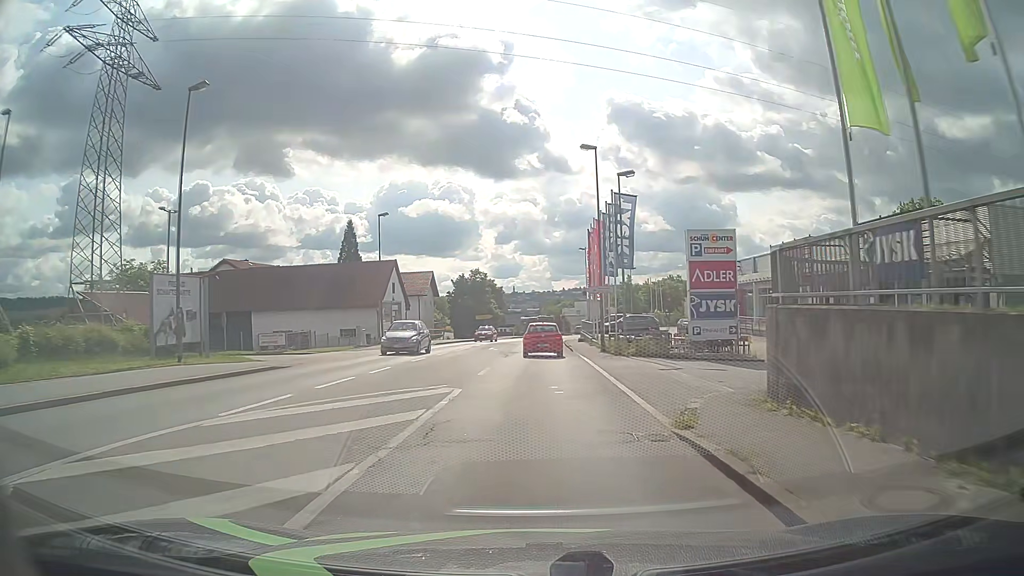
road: tertiary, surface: asphalt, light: Day
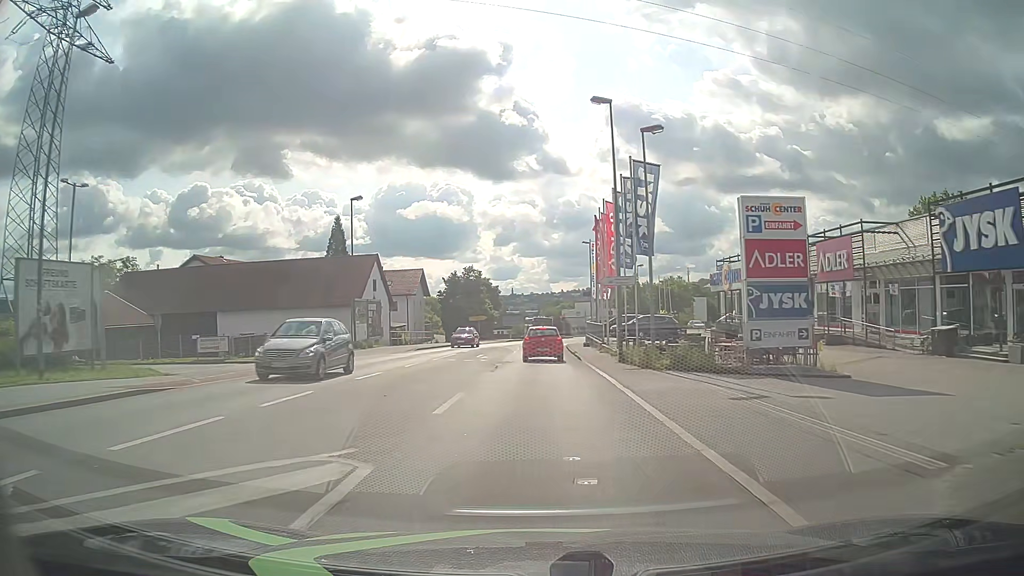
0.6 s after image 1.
(-0.1, +7.5) m; -1°
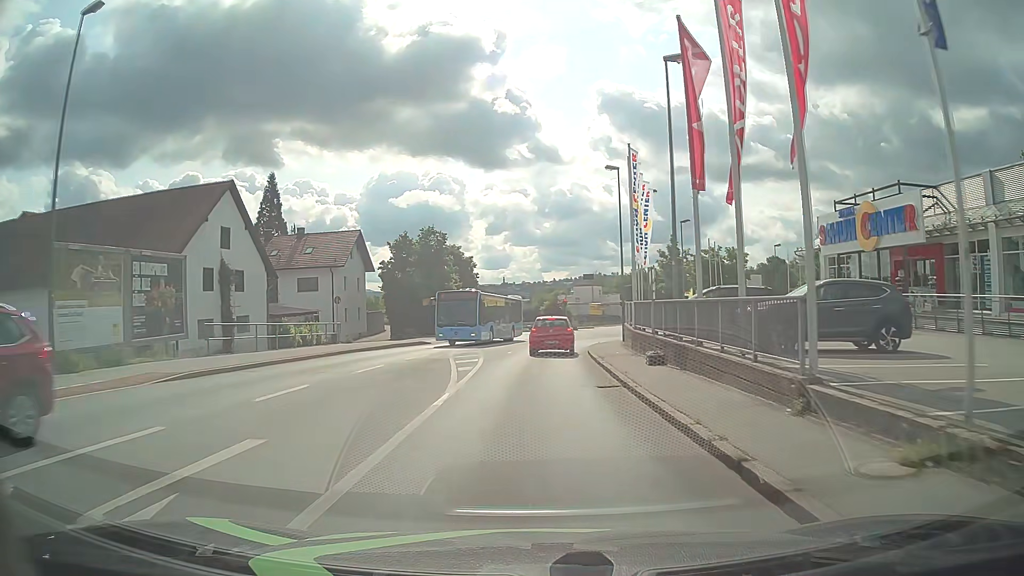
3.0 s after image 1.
(0.0, +29.0) m; 0°
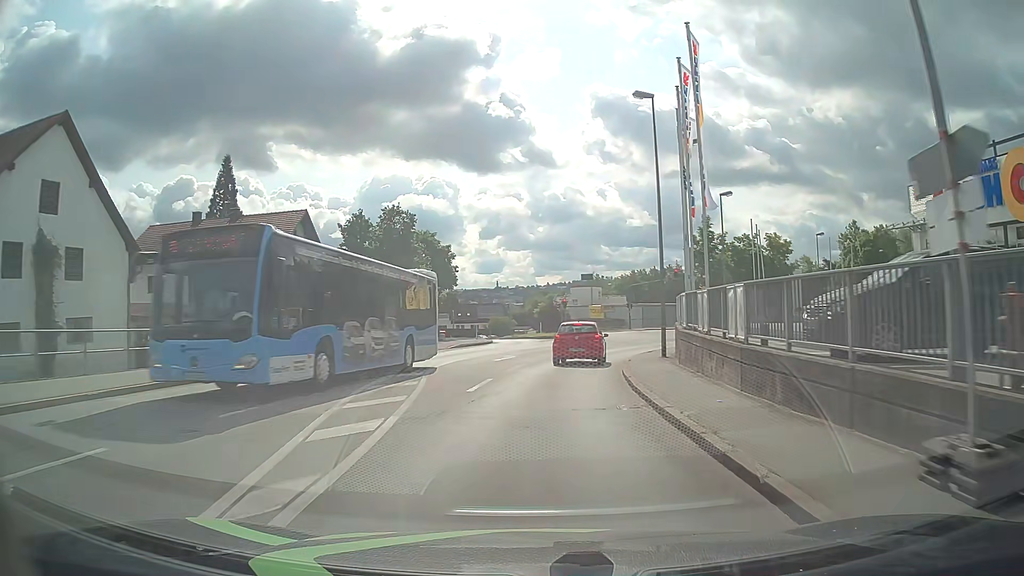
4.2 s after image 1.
(+0.1, +13.4) m; +1°
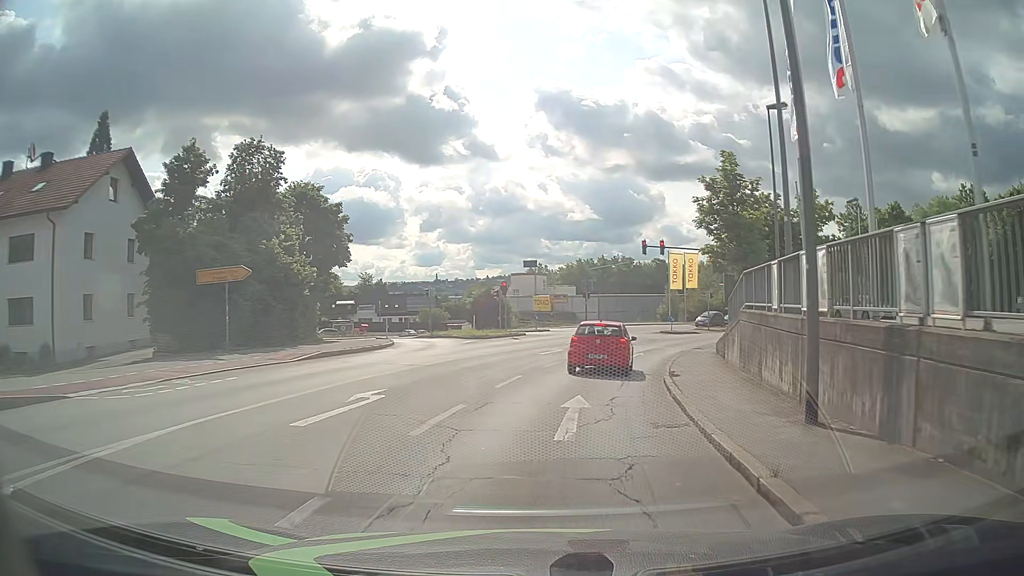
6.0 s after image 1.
(+0.6, +17.0) m; +5°
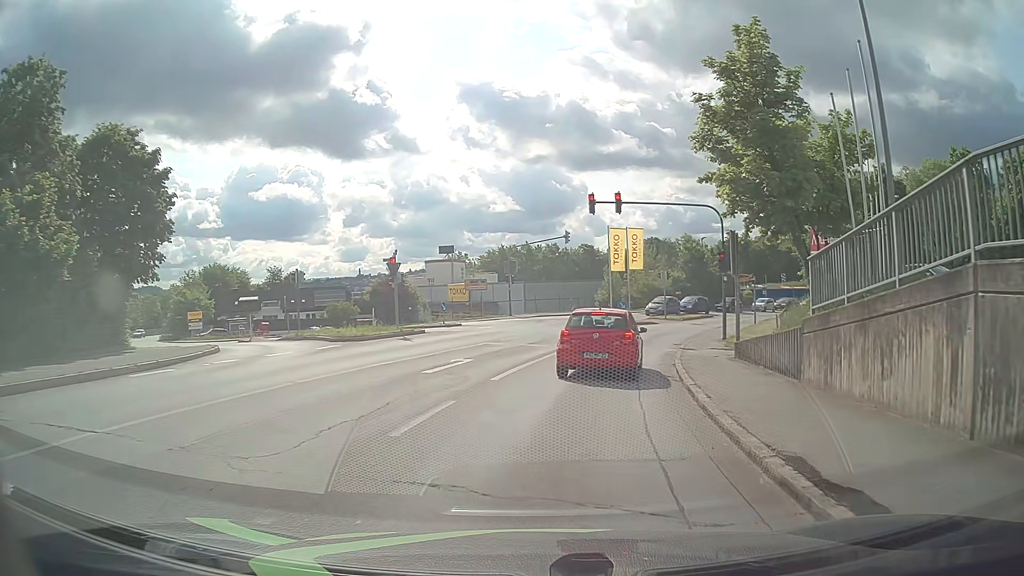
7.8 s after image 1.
(+0.8, +12.4) m; +7°
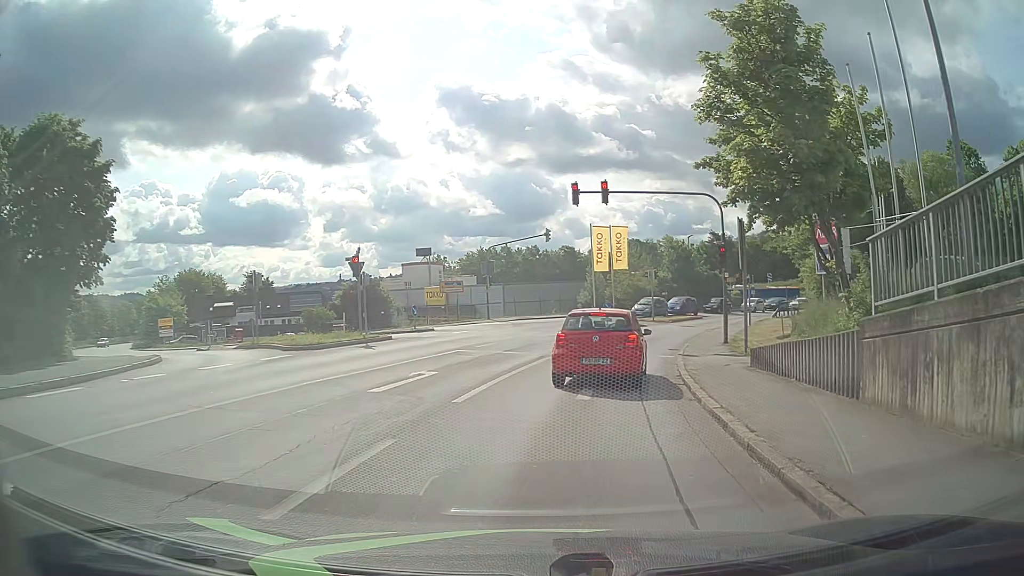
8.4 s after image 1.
(0.0, +2.9) m; +1°
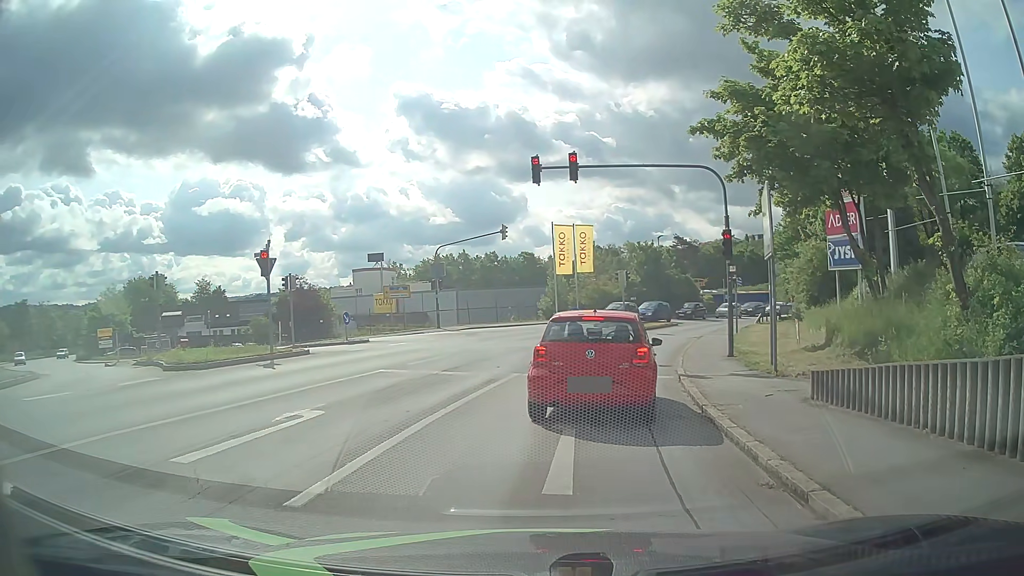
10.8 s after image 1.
(+0.2, +5.2) m; +4°
(0, +10) (+1, +20) (+3, +30) (+6, +39) (+10, +49) (+15, +57) (+20, +66) (+27, +73) (+33, +81) (+40, +88) m
